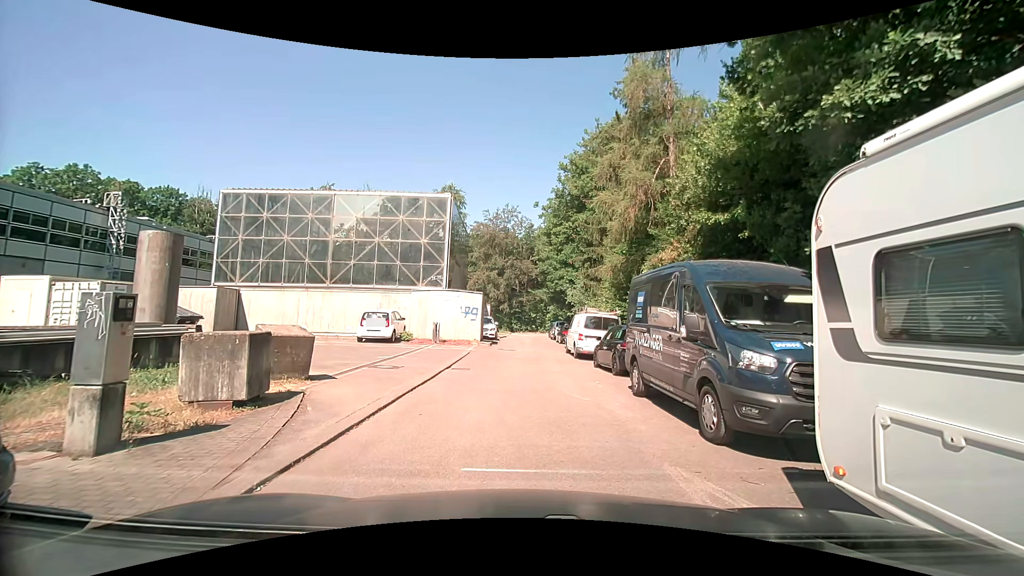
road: unclassified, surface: asphalt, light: Day
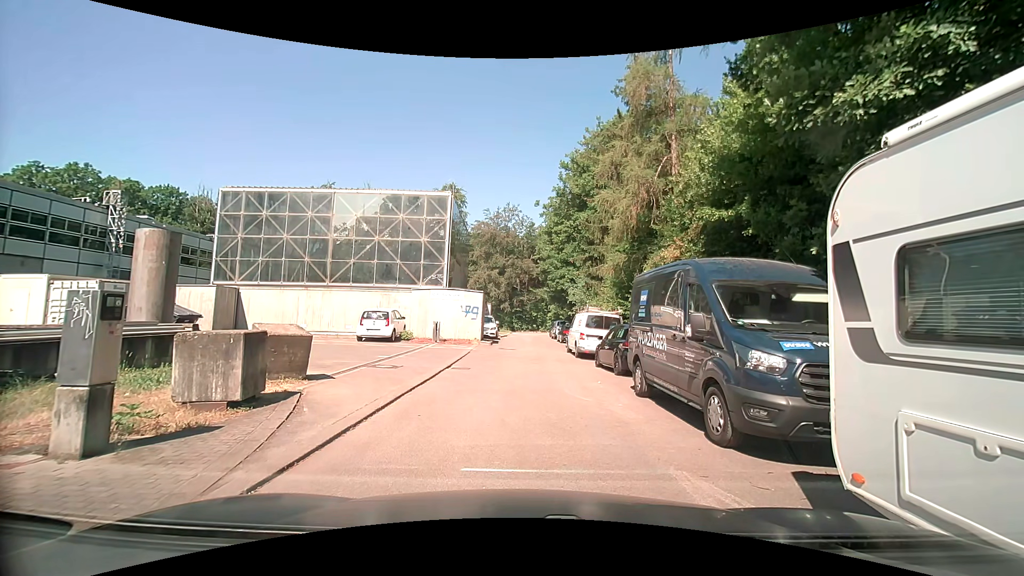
(0.0, +0.2) m; 0°
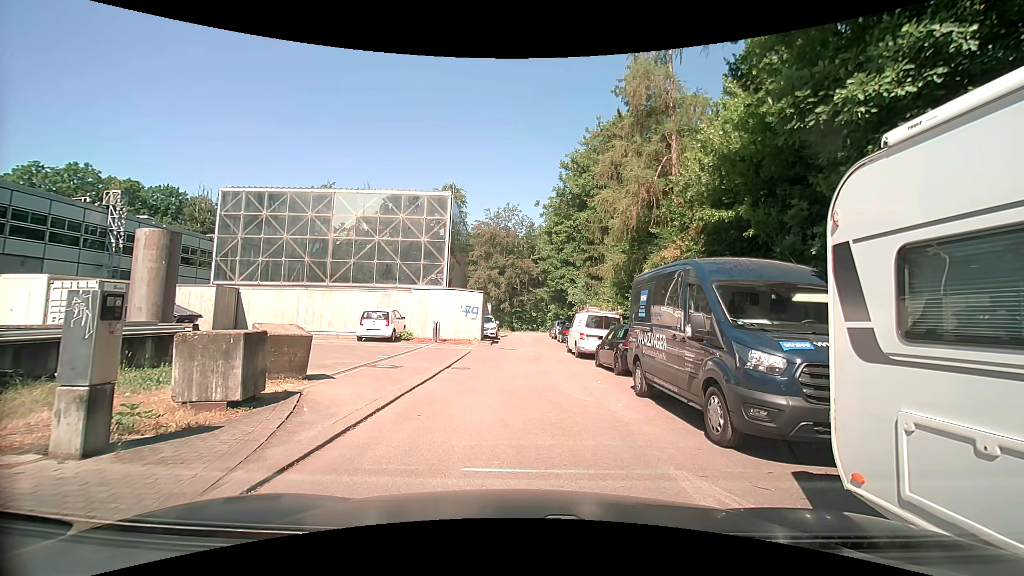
(0.0, 0.0) m; 0°
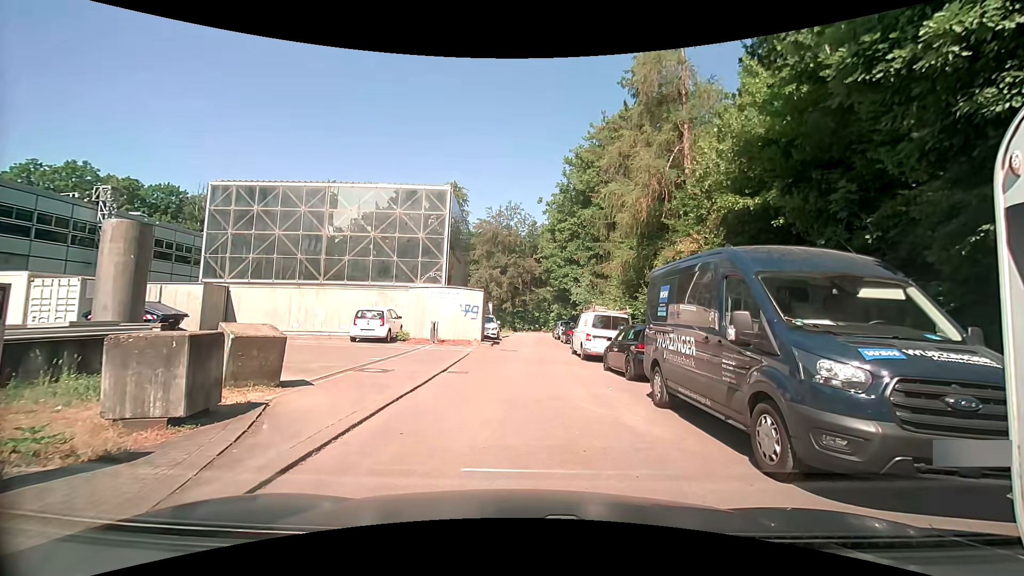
(0.0, +1.2) m; 0°
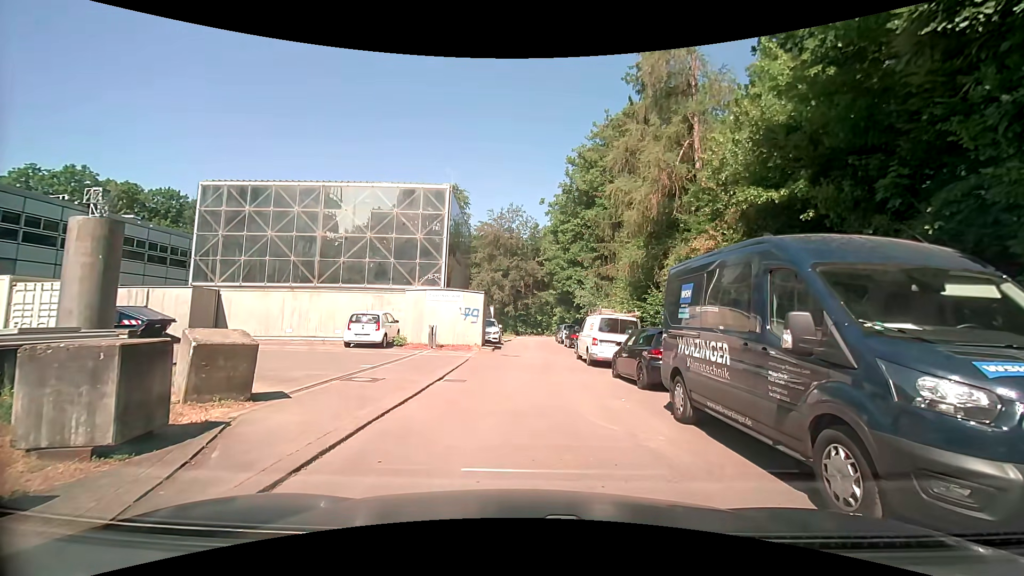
(0.0, +1.1) m; 0°
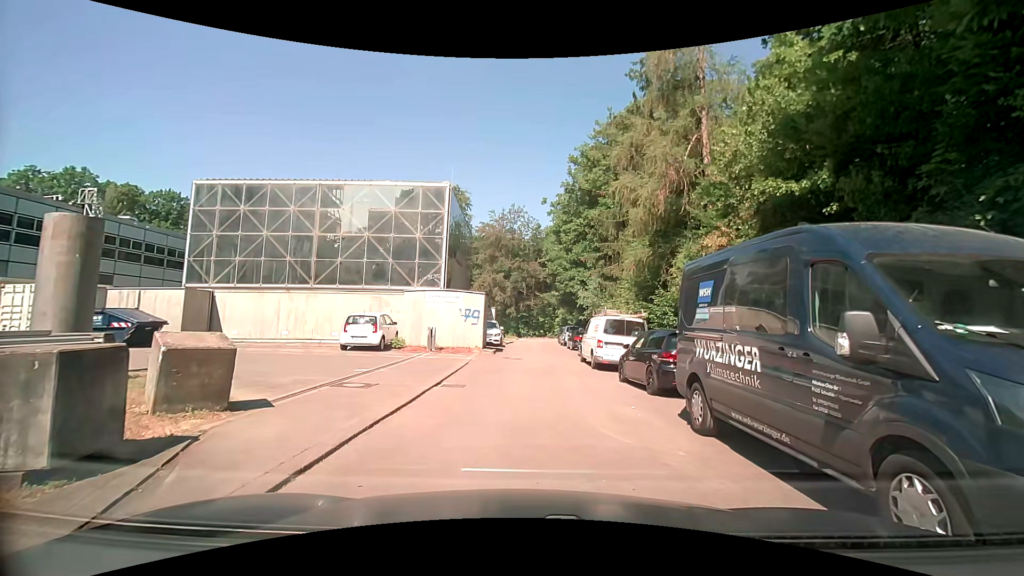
(0.0, +0.7) m; 0°
